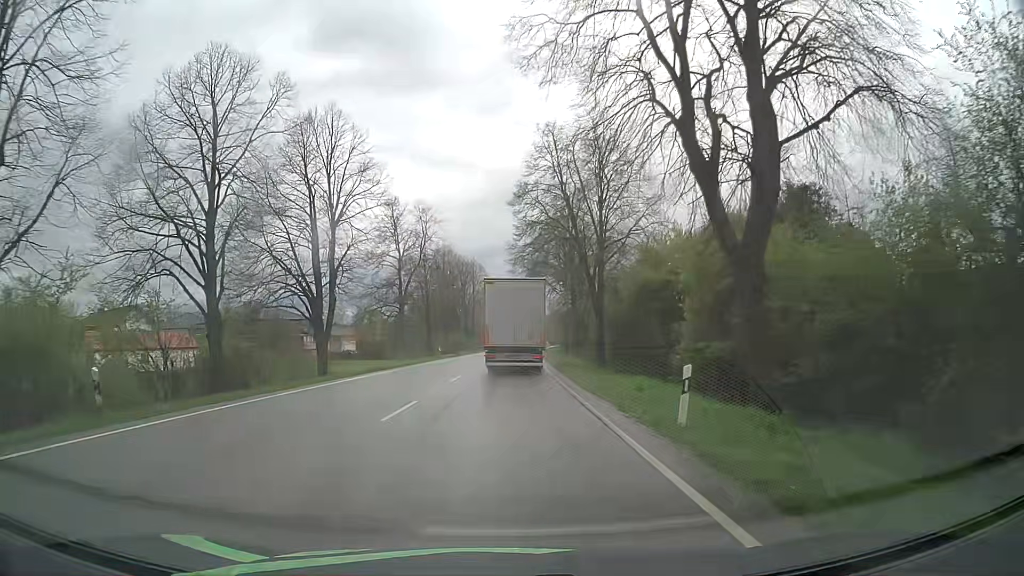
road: primary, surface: asphalt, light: Day
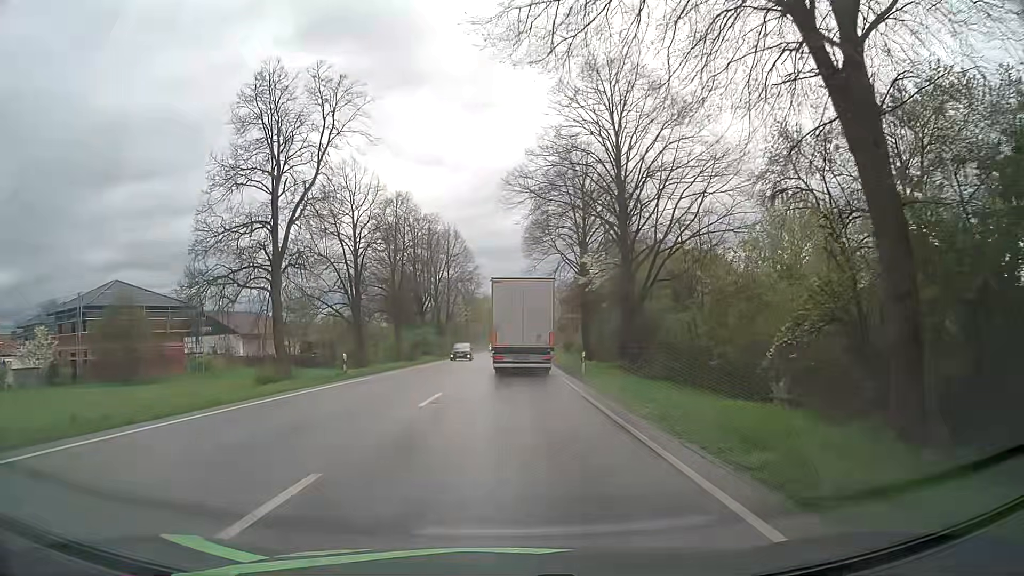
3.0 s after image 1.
(+0.1, +32.9) m; +1°
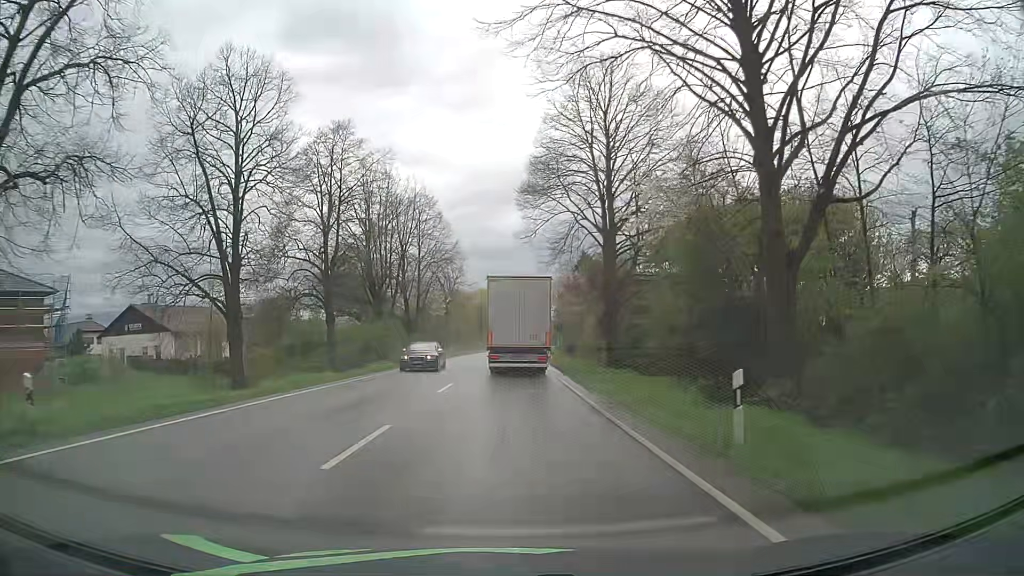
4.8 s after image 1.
(0.0, +19.3) m; 0°
